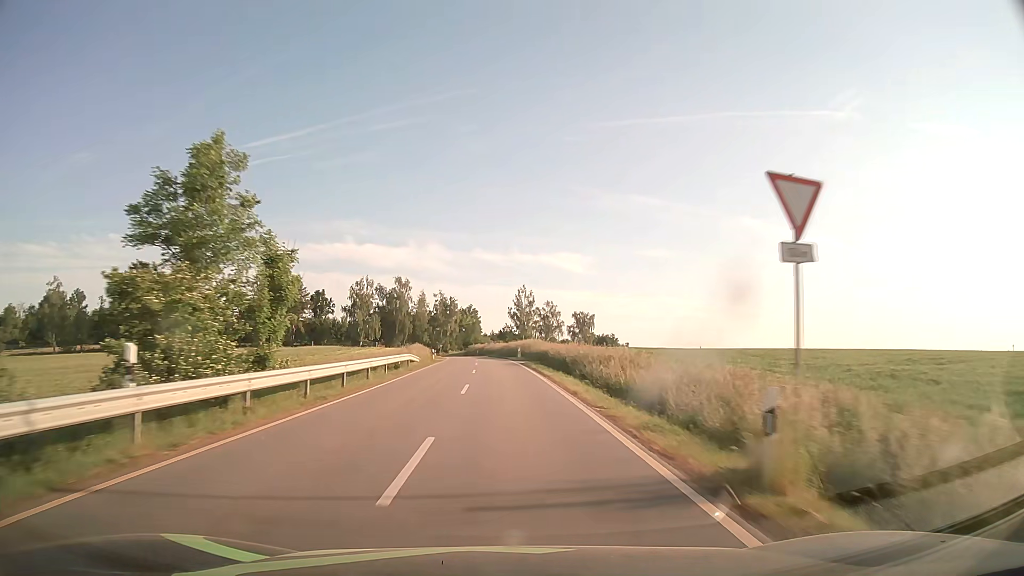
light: Day
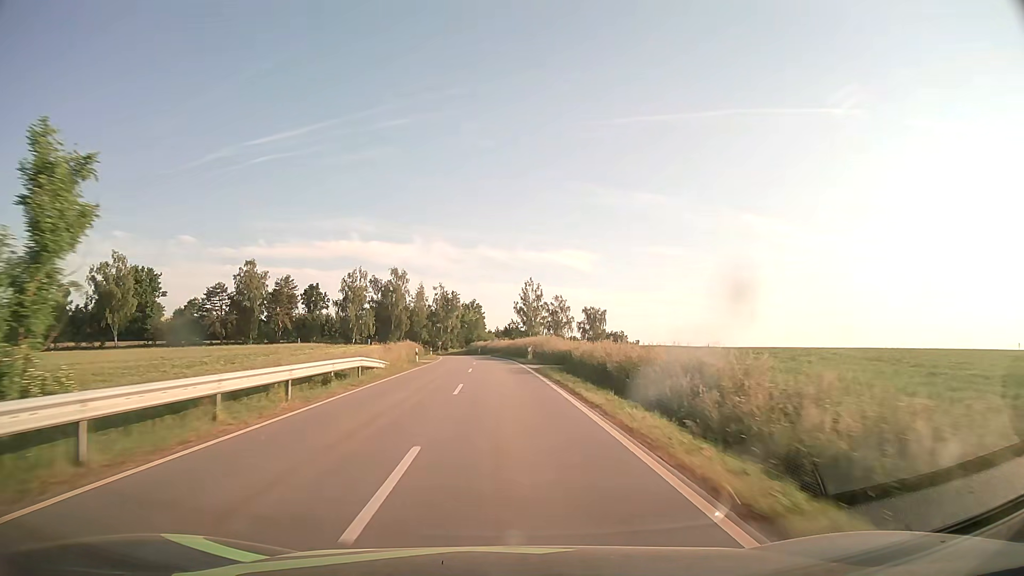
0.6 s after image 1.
(0.0, +13.1) m; 0°
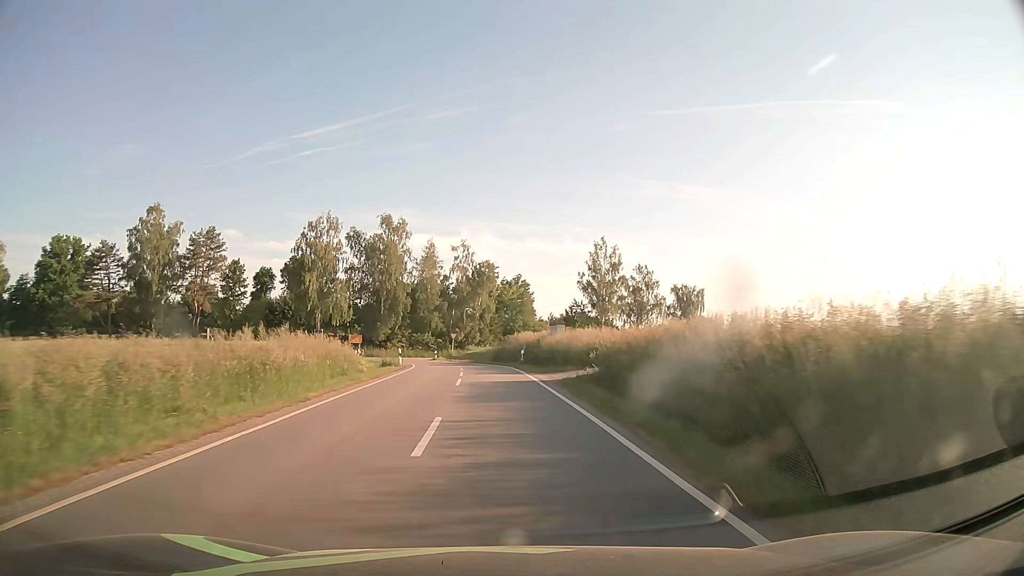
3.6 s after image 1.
(-1.8, +56.9) m; -4°
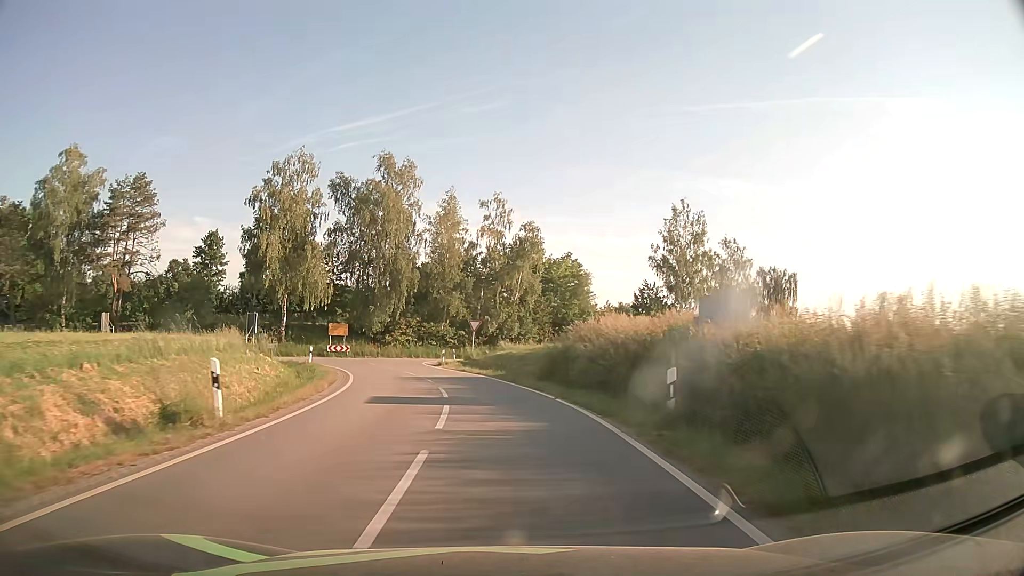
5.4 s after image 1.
(-0.9, +27.6) m; -4°
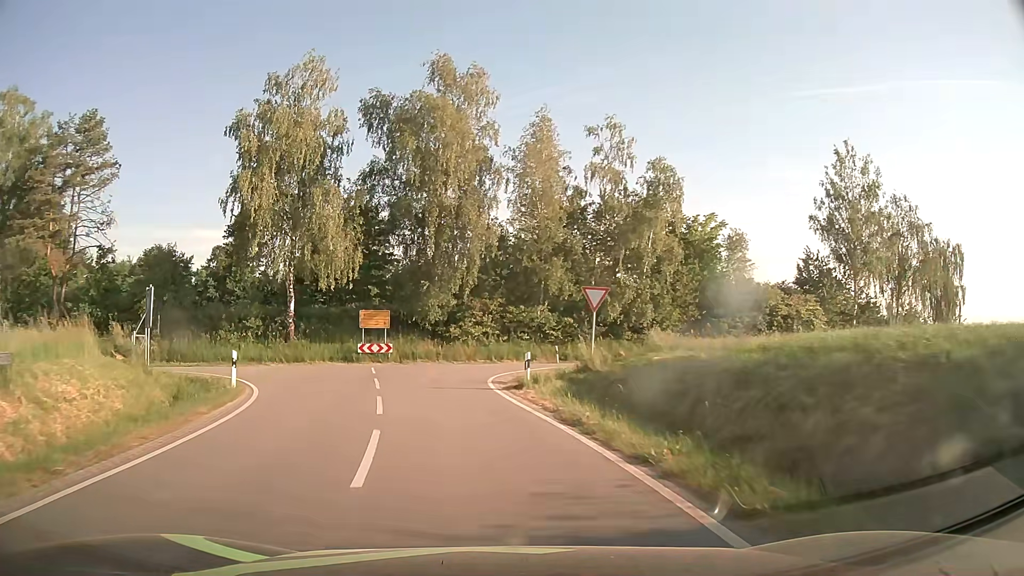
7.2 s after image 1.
(-1.2, +21.9) m; -9°
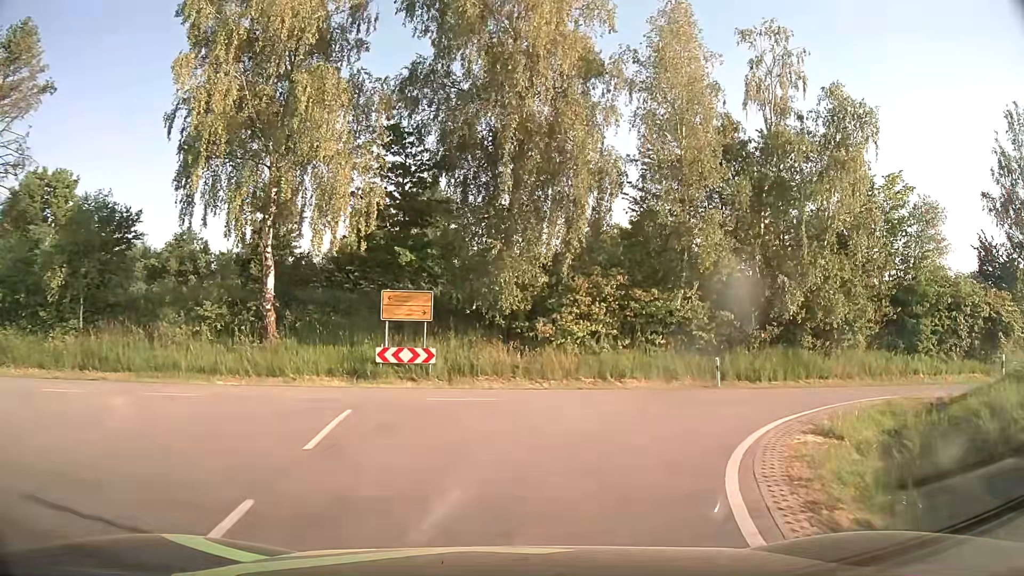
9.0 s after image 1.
(-1.4, +16.2) m; -7°
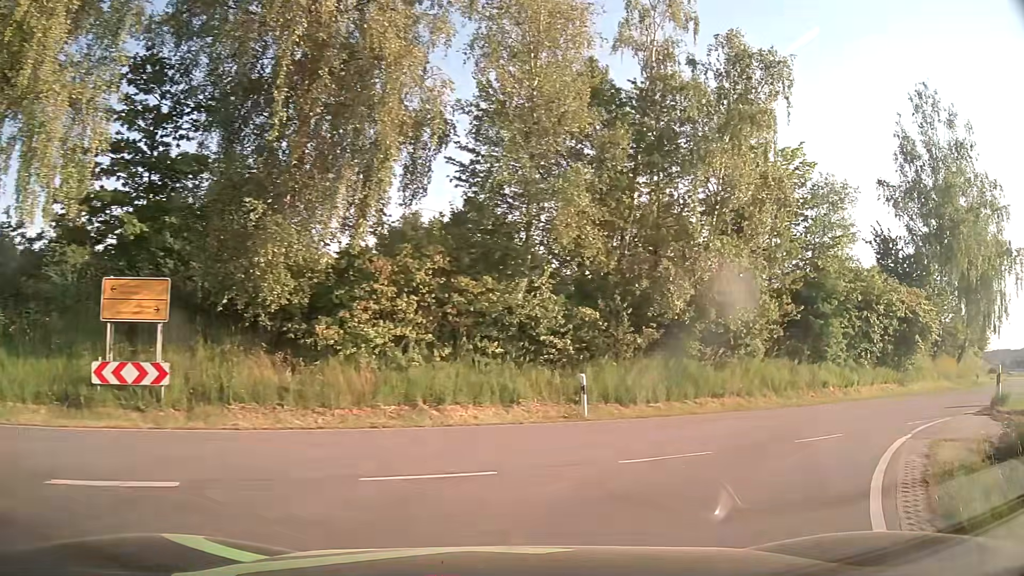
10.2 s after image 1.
(+0.8, +7.3) m; +15°
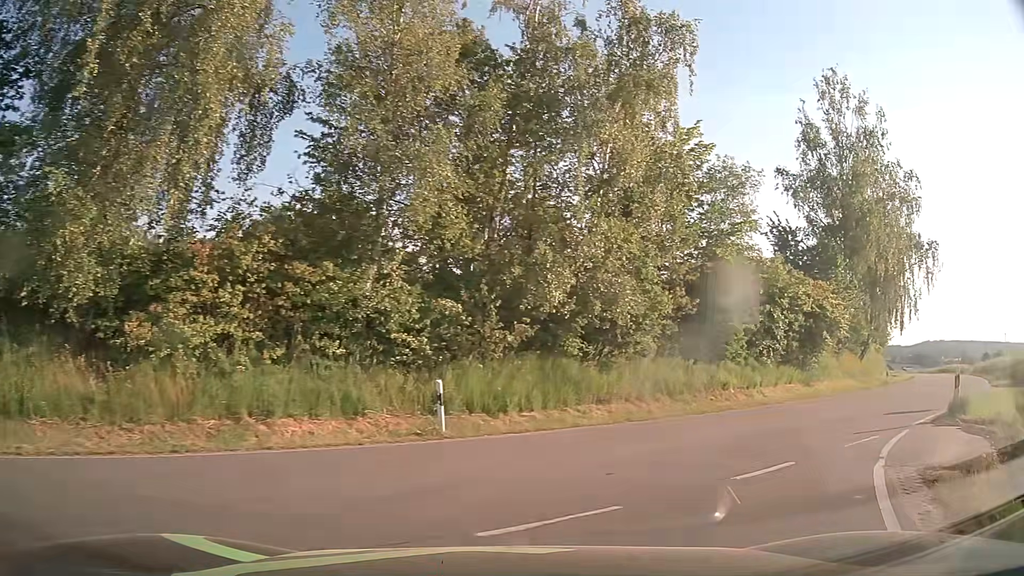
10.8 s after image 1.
(+0.3, +3.0) m; +11°
(+3, +9) (+10, +17) (+17, +23) (+24, +30) (+31, +38) (+37, +46) (+43, +54) (+49, +62) (+54, +70) (+59, +79) m
